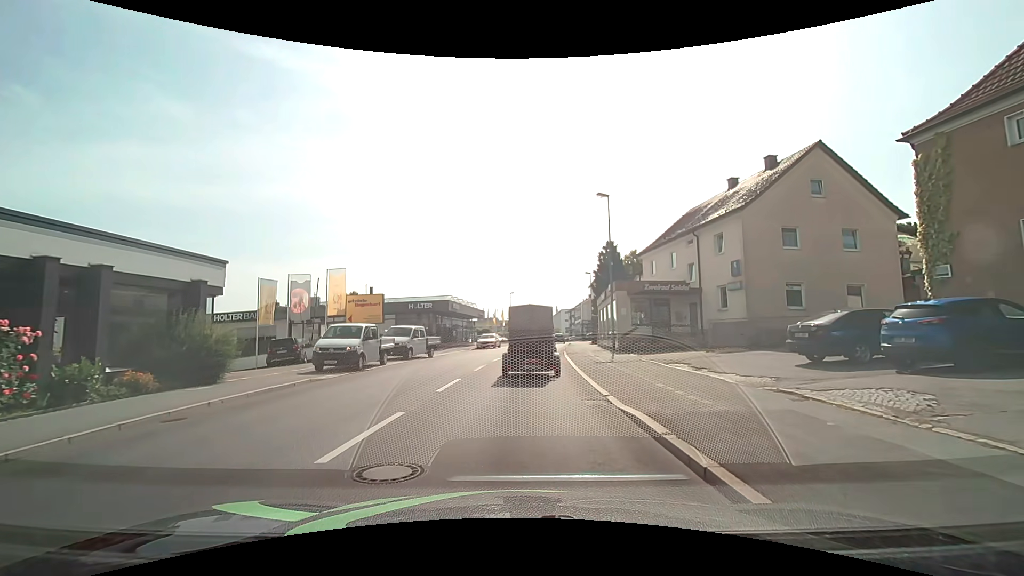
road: tertiary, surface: asphalt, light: Day
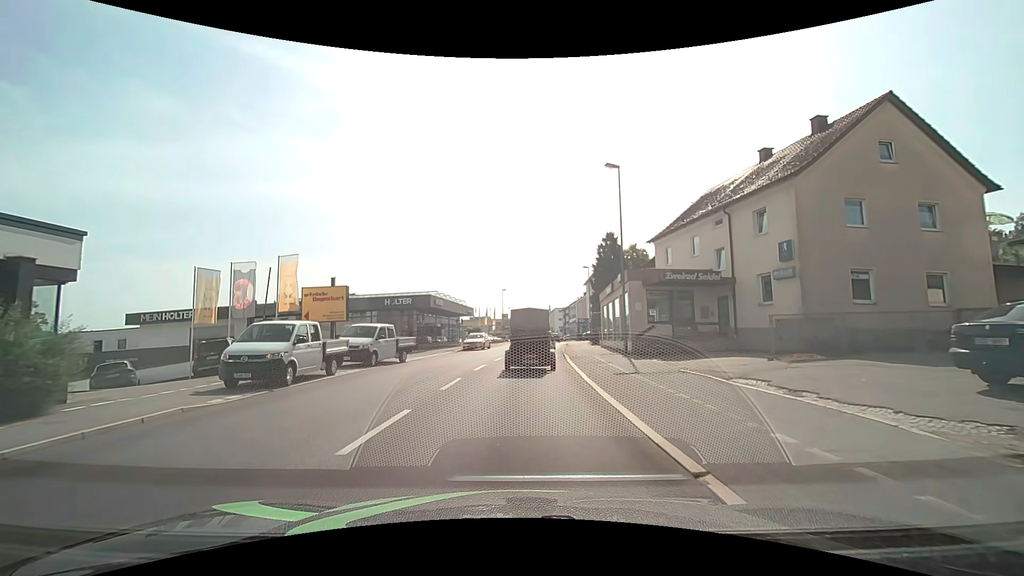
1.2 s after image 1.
(0.0, +5.8) m; 0°
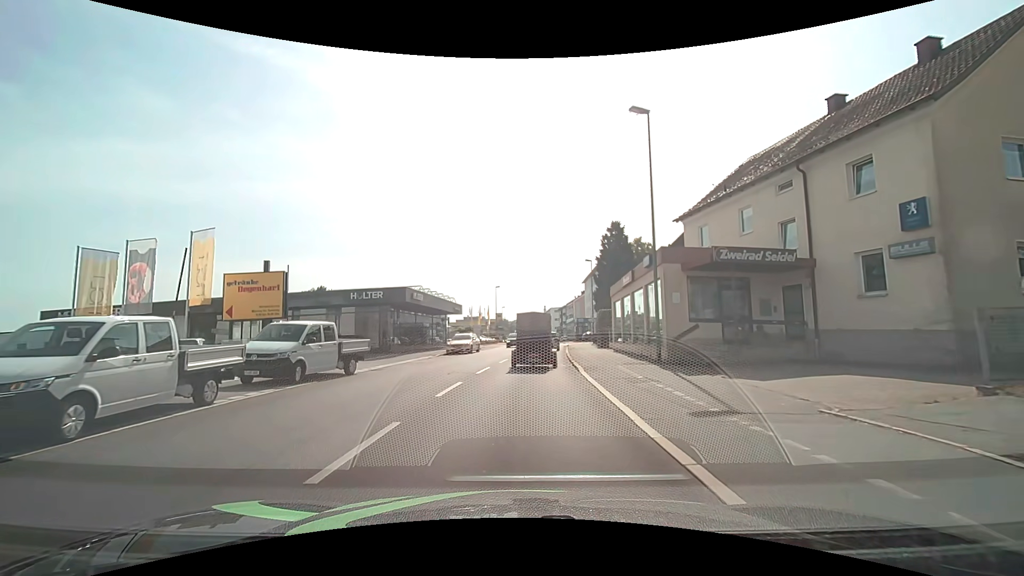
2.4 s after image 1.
(+0.1, +7.2) m; +1°
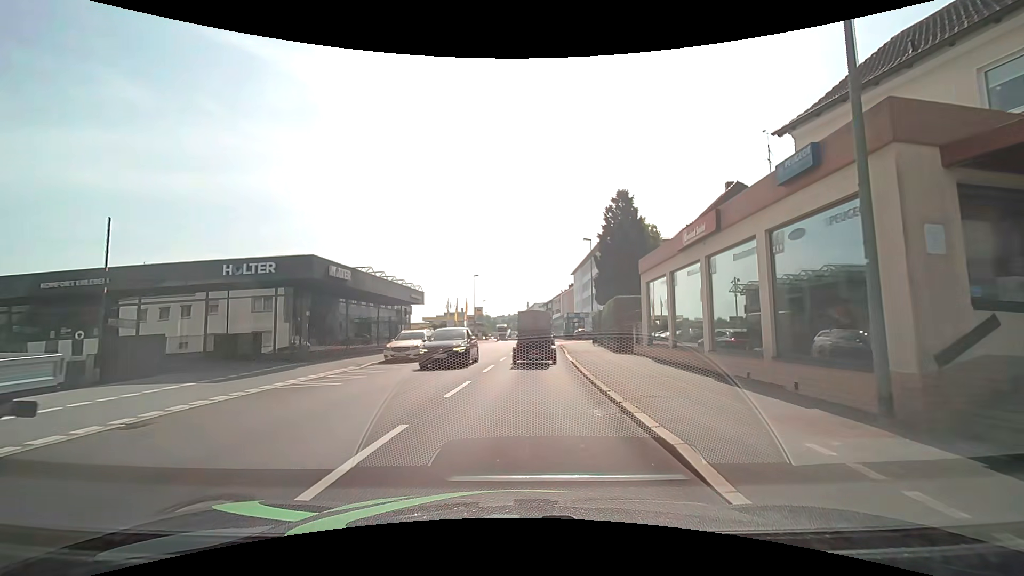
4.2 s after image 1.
(+0.2, +12.6) m; +2°
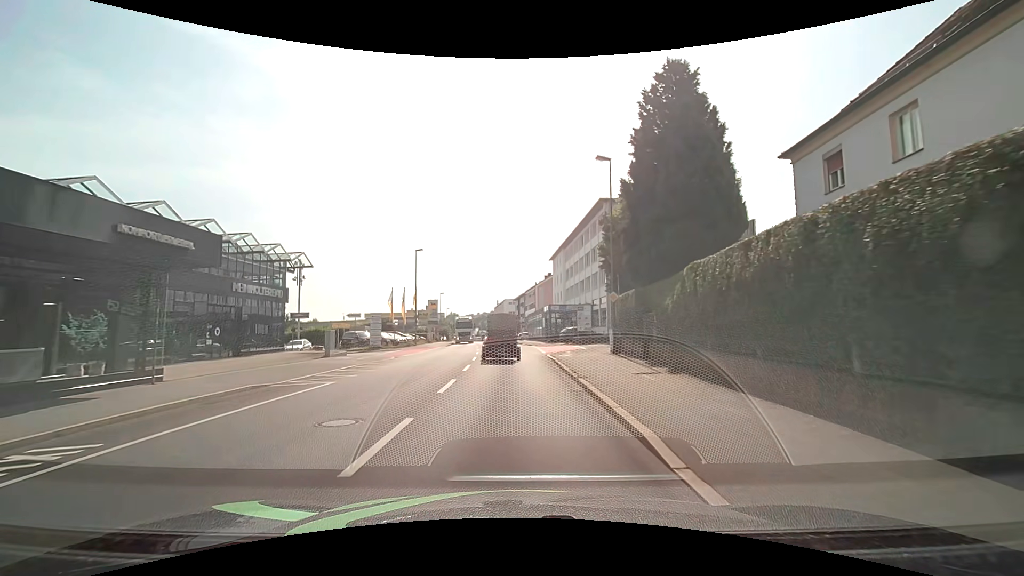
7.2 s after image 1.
(+0.8, +23.5) m; +4°
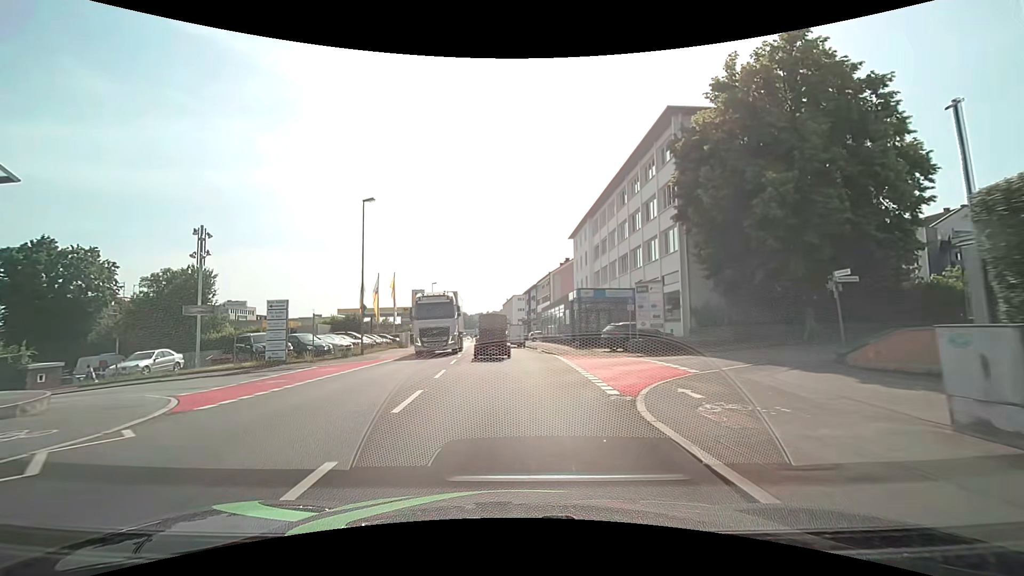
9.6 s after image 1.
(-0.2, +20.7) m; -2°
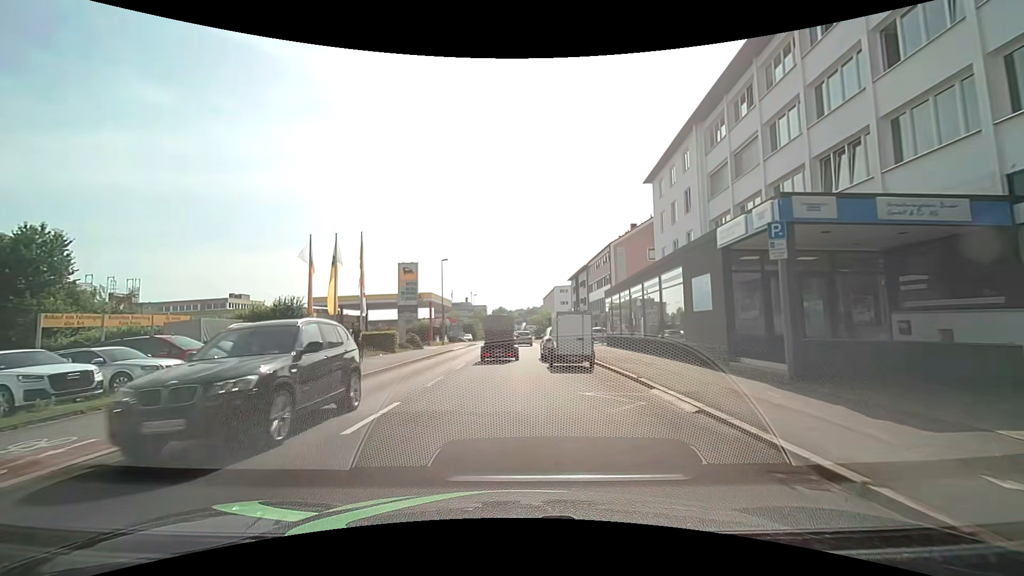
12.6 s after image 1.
(-0.4, +25.6) m; -4°
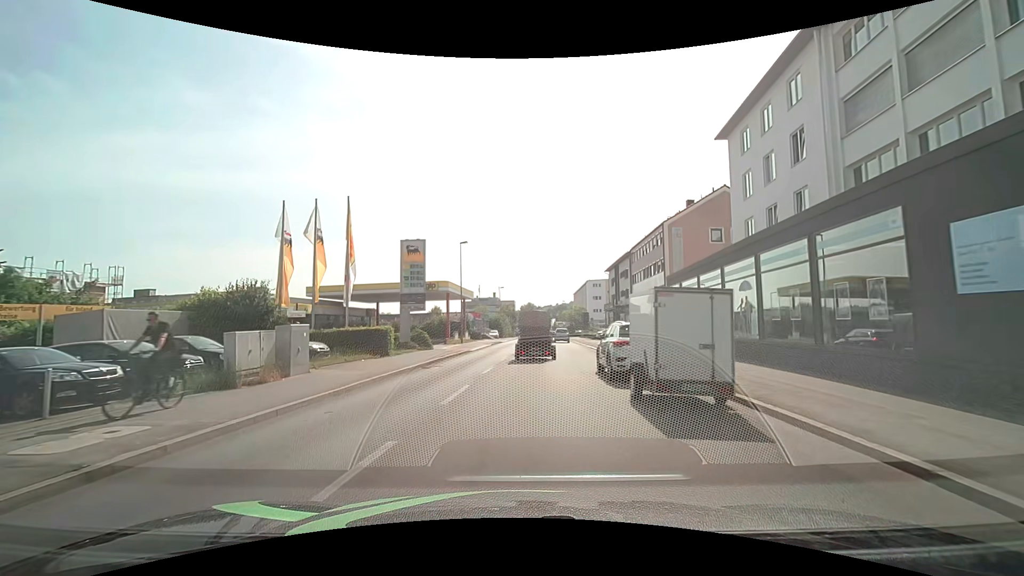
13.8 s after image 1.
(-0.4, +9.6) m; -4°
(0, +10) (+1, +20) (+3, +30) (+4, +40) (+5, +50) (+5, +60) (+6, +70) (+6, +80) (+7, +90) (+7, +100) m
